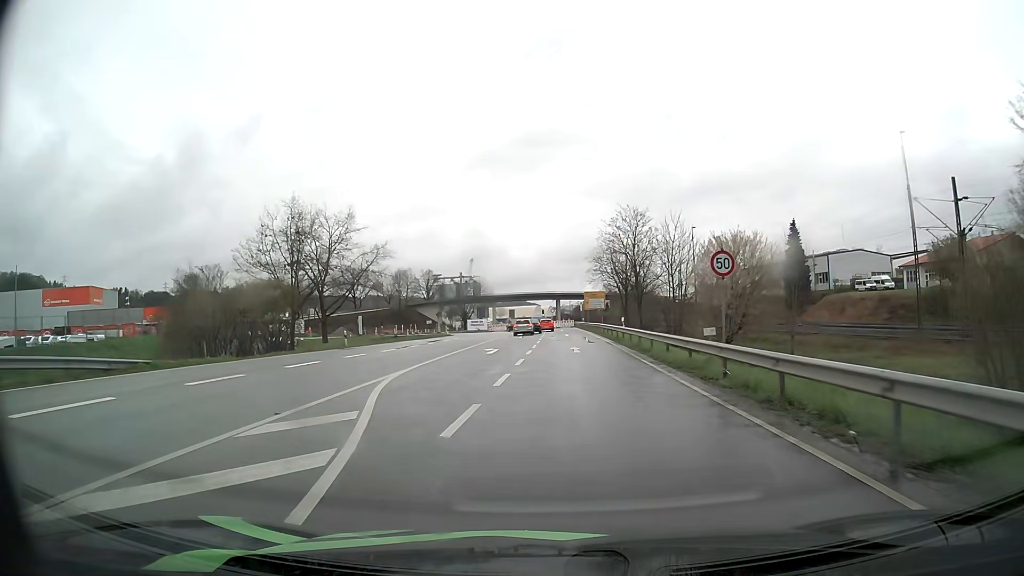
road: primary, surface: asphalt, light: Day
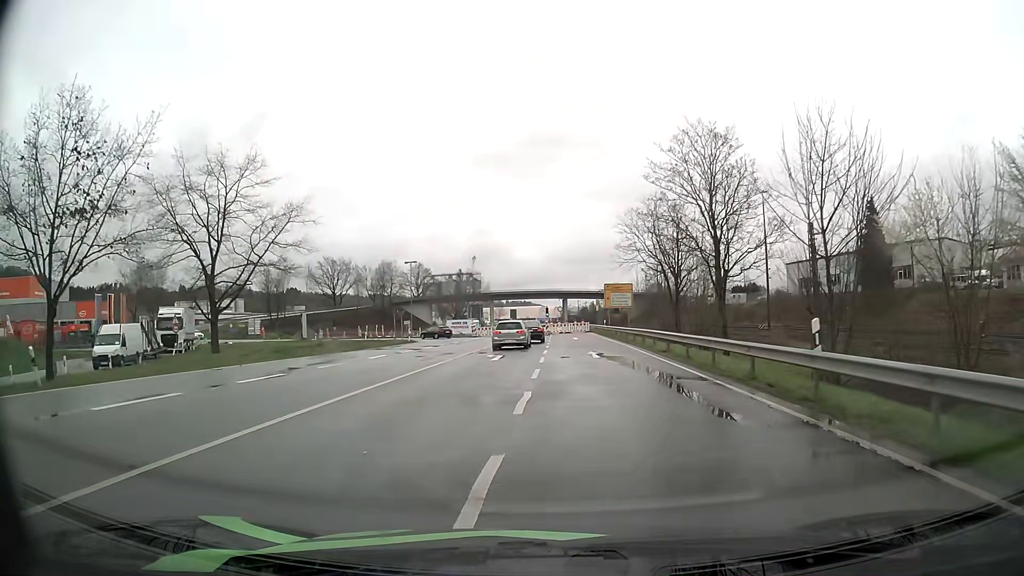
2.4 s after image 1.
(-0.1, +27.7) m; -1°
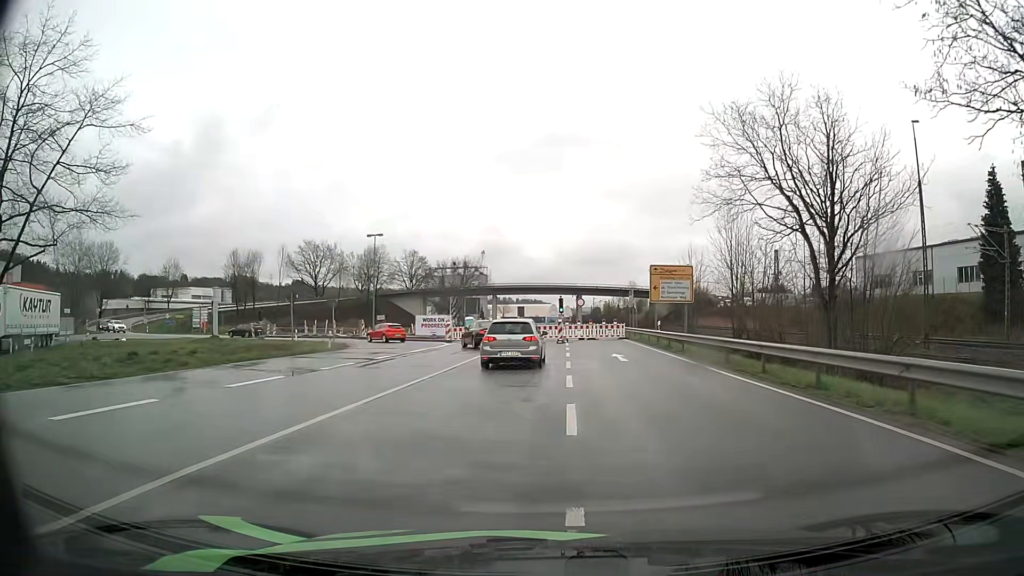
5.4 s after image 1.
(-0.1, +25.7) m; -1°
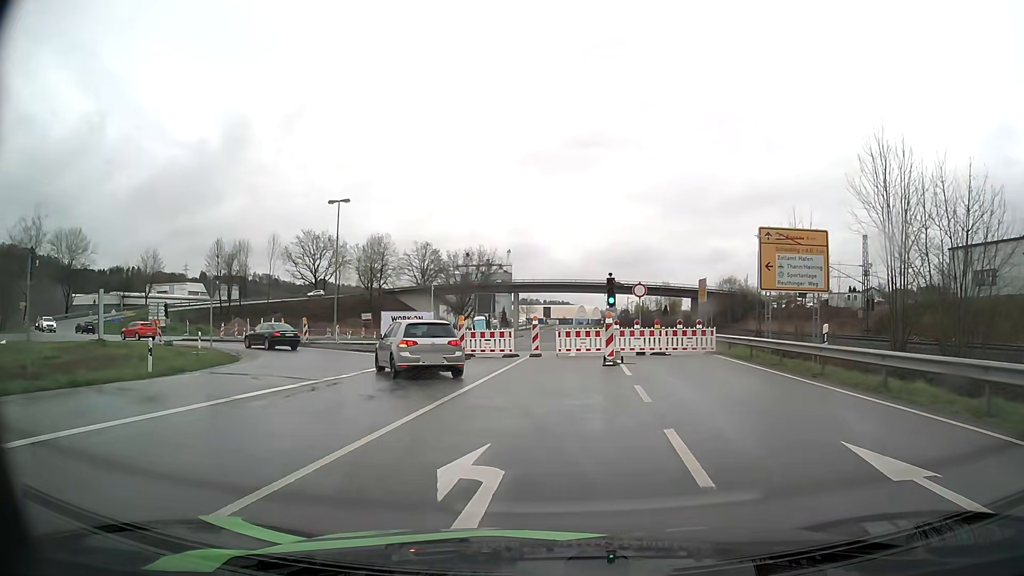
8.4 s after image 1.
(-0.2, +20.3) m; -2°
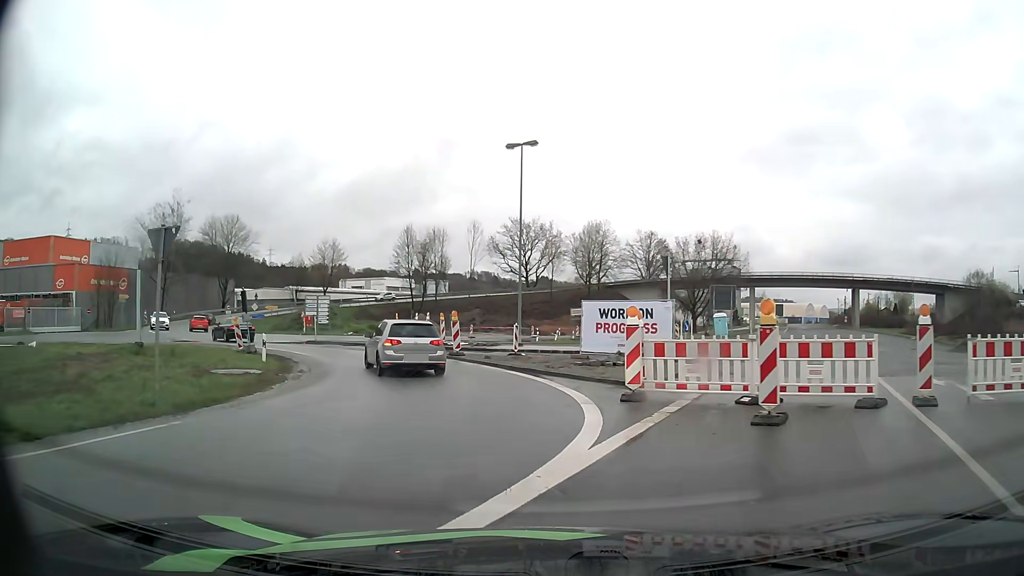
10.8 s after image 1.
(-2.6, +16.2) m; -19°
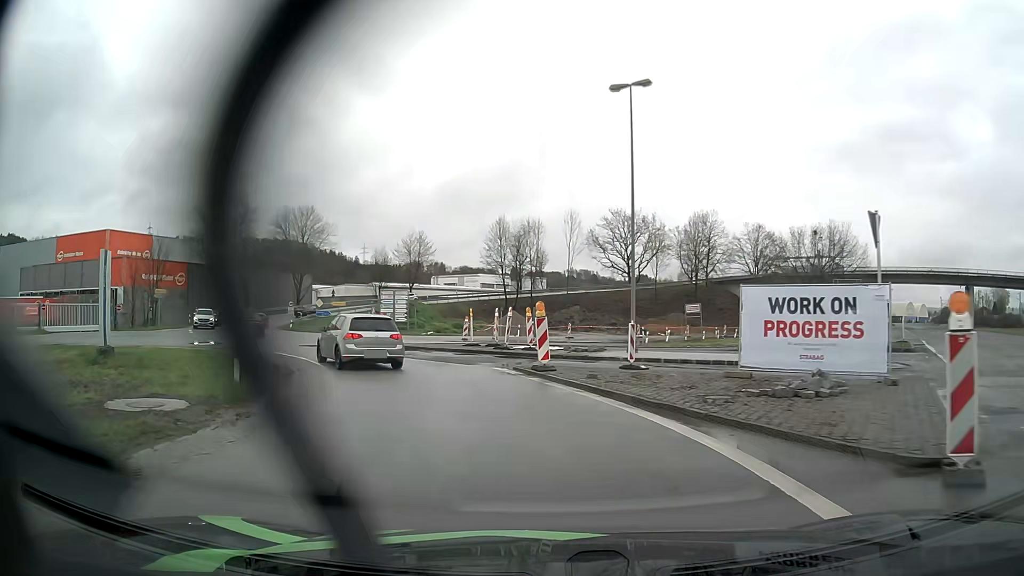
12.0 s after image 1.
(-0.6, +8.9) m; -7°
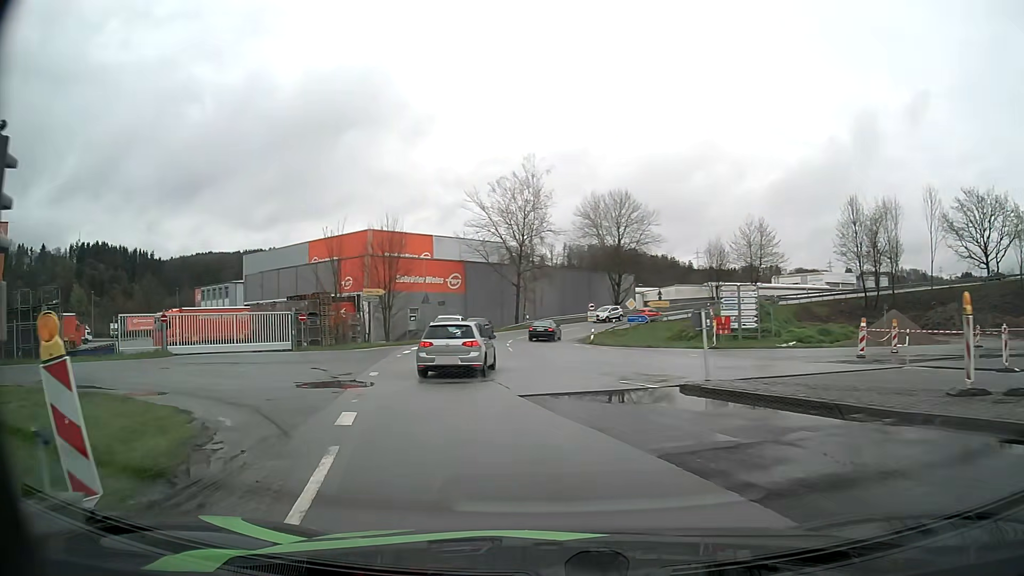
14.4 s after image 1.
(-4.3, +18.8) m; -29°
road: unclassified
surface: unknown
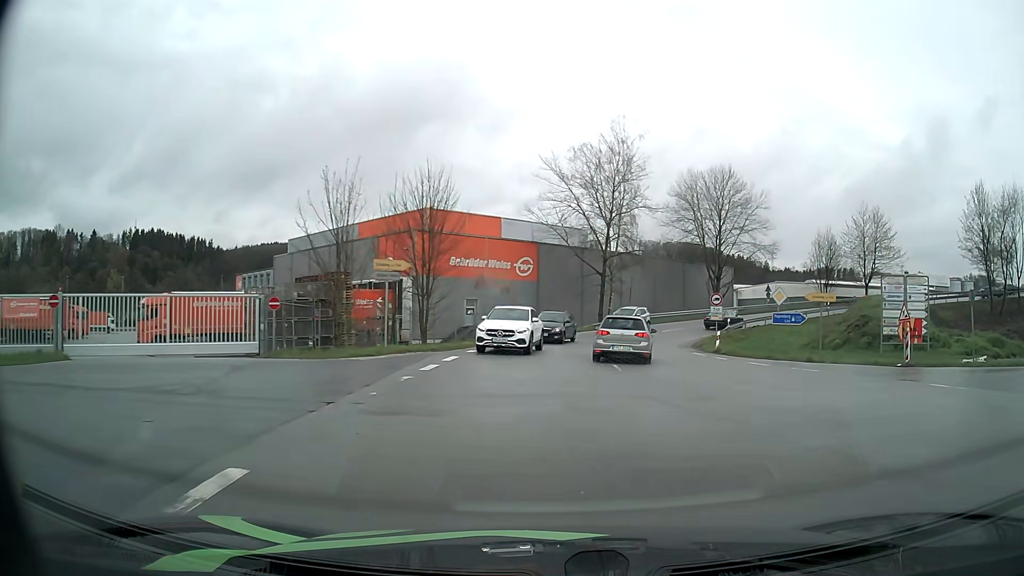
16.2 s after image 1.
(-1.7, +13.8) m; -7°
(+1, +10) (+3, +20) (+5, +30) (+7, +39) (+11, +48) (+17, +56) (+25, +63) (+34, +67) (+44, +69) (+54, +70) m
